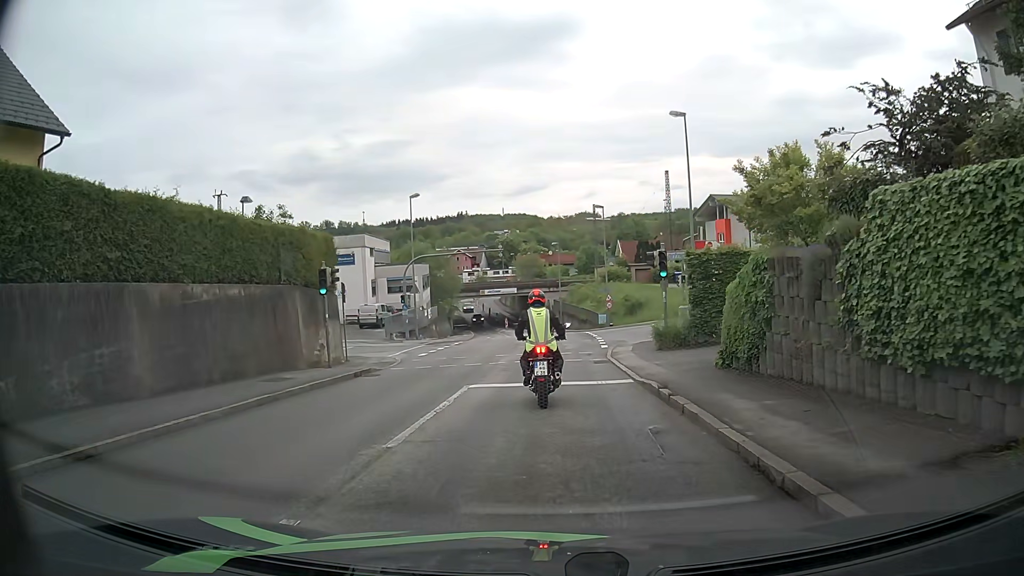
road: tertiary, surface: asphalt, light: Day
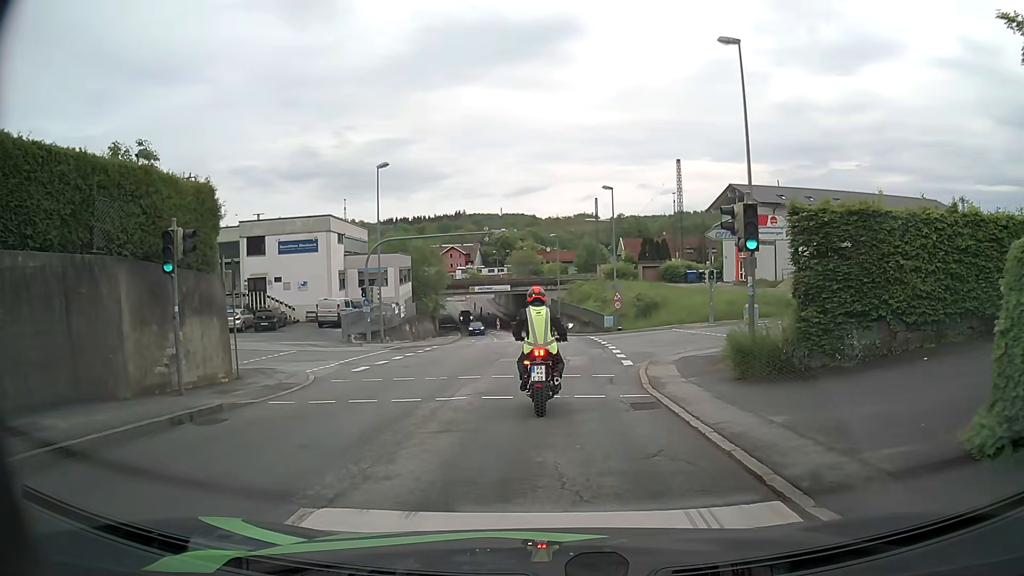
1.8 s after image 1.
(0.0, +9.2) m; -1°
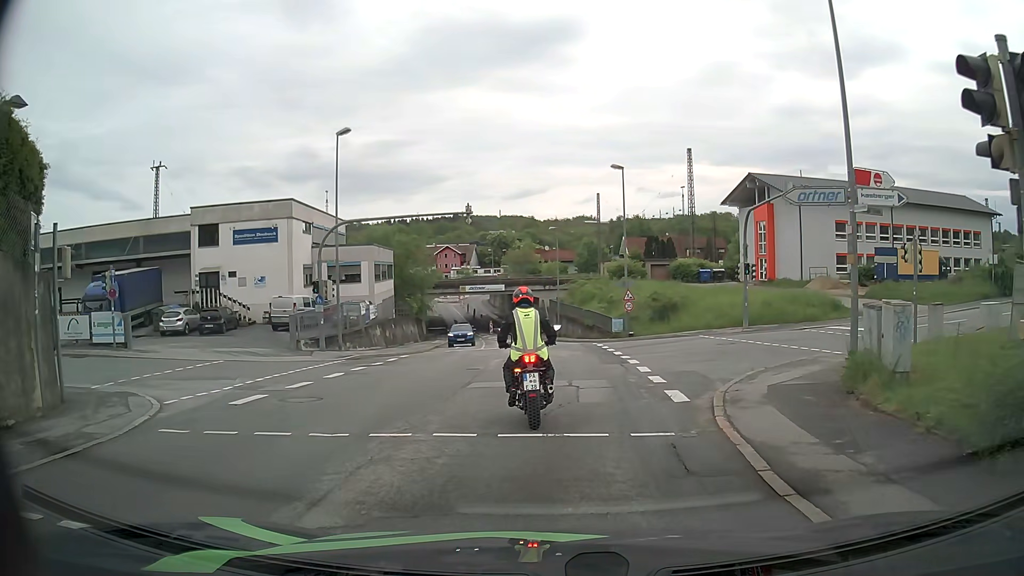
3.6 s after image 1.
(+0.2, +7.6) m; +1°
(0, +10) (-4, +19) (-13, +22) (-23, +21) (-33, +20) (-43, +19) (-53, +17) (-63, +16) (-73, +14) (-83, +13) m
